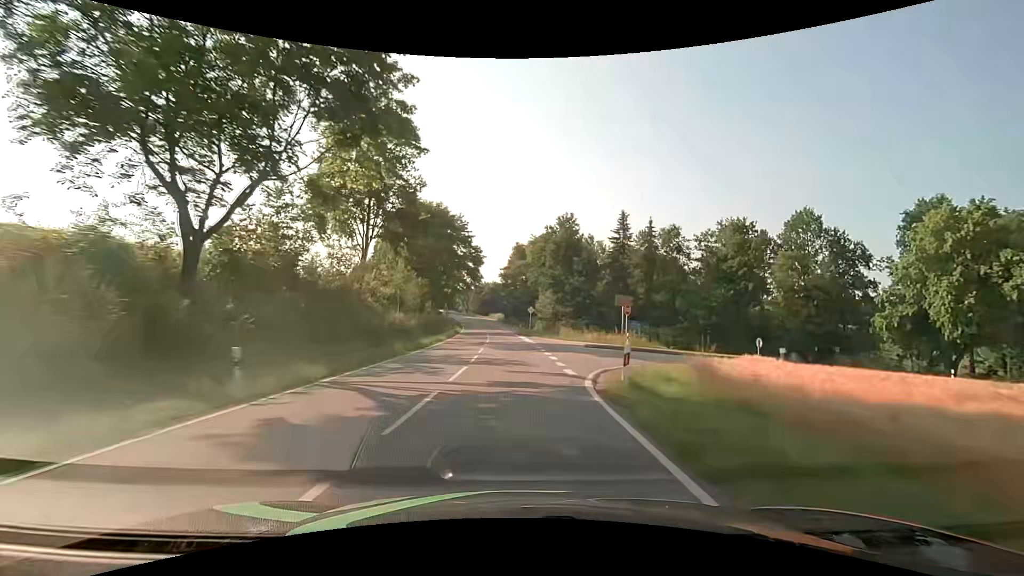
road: secondary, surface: asphalt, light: Day
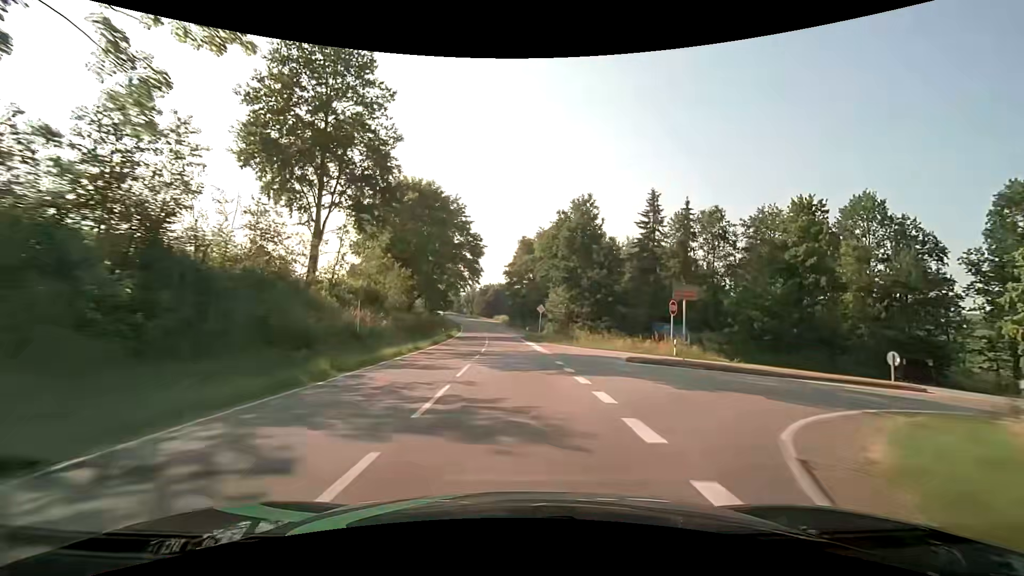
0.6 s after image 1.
(-0.1, +10.8) m; -1°
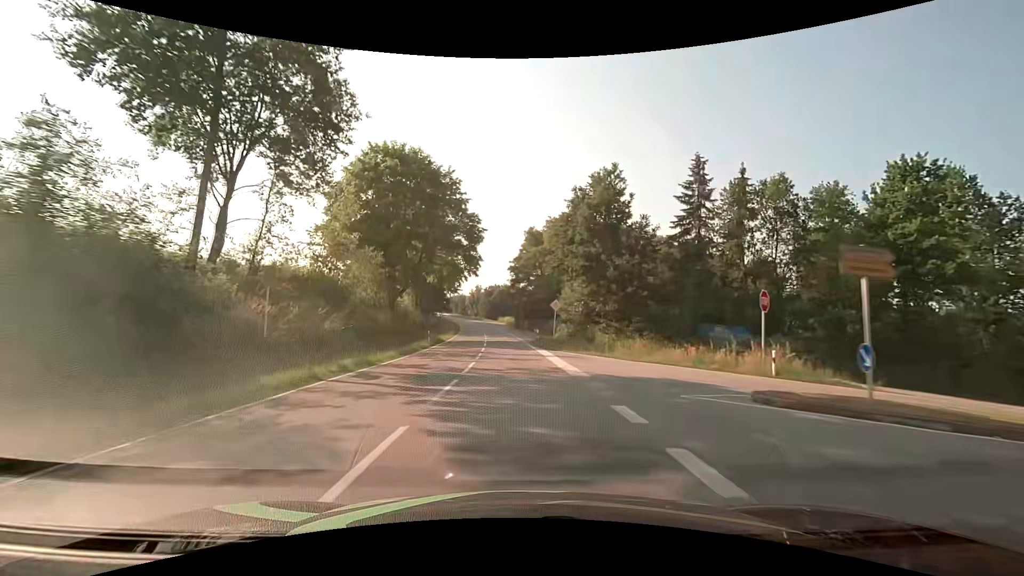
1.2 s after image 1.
(-0.1, +10.8) m; -1°
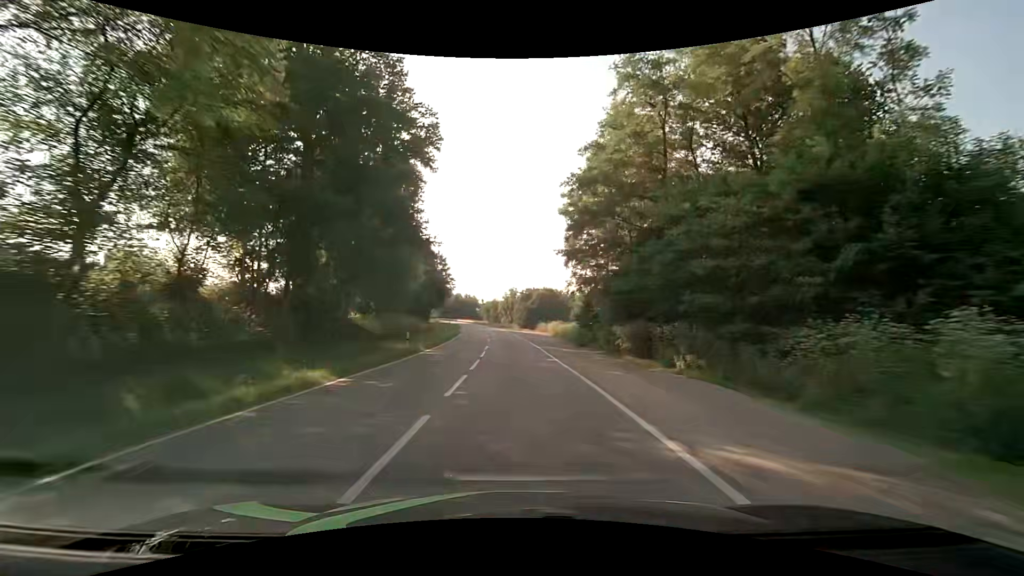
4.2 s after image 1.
(-1.8, +53.5) m; -5°
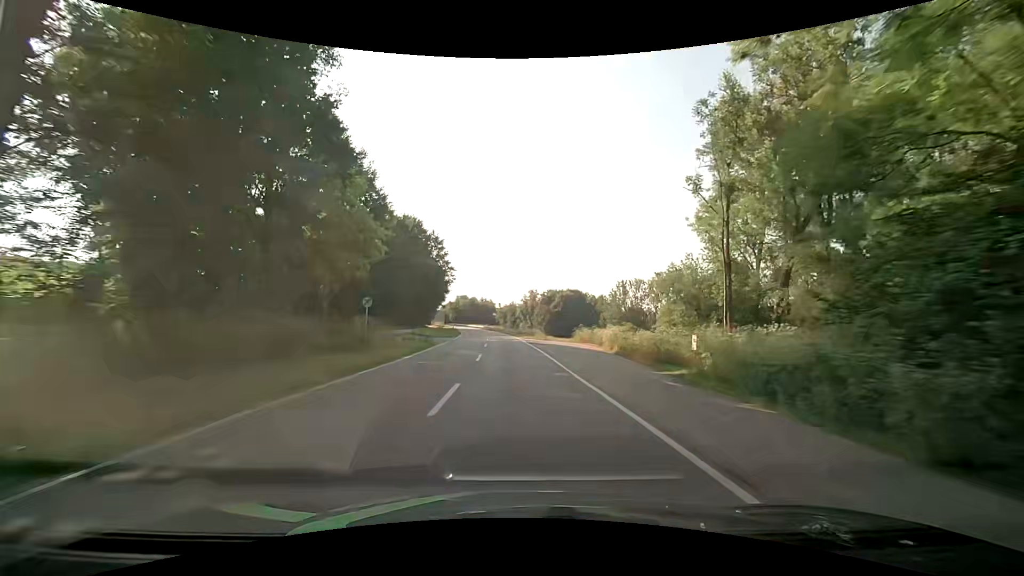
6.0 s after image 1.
(-0.5, +31.9) m; -2°
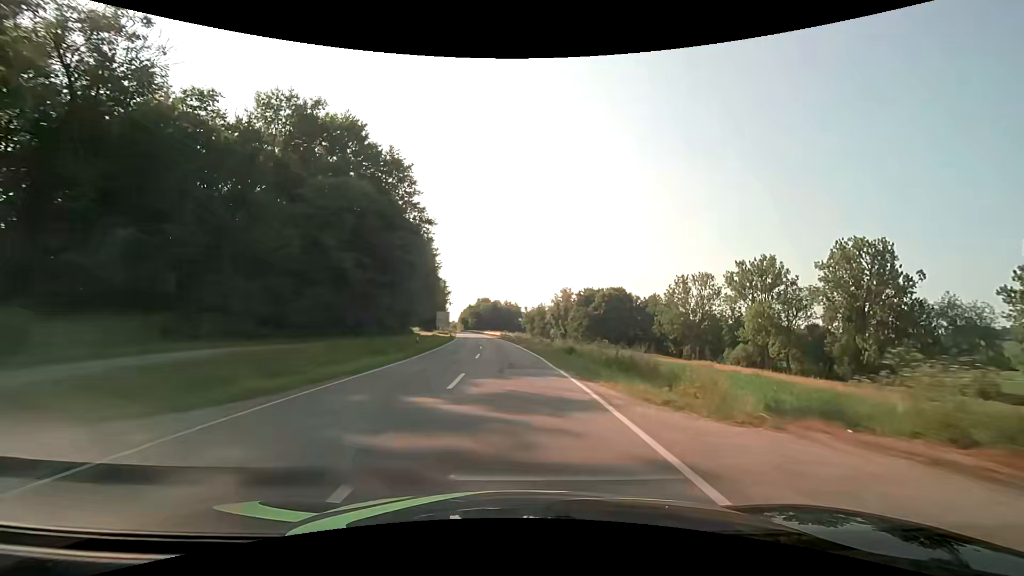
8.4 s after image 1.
(-1.0, +43.9) m; -3°
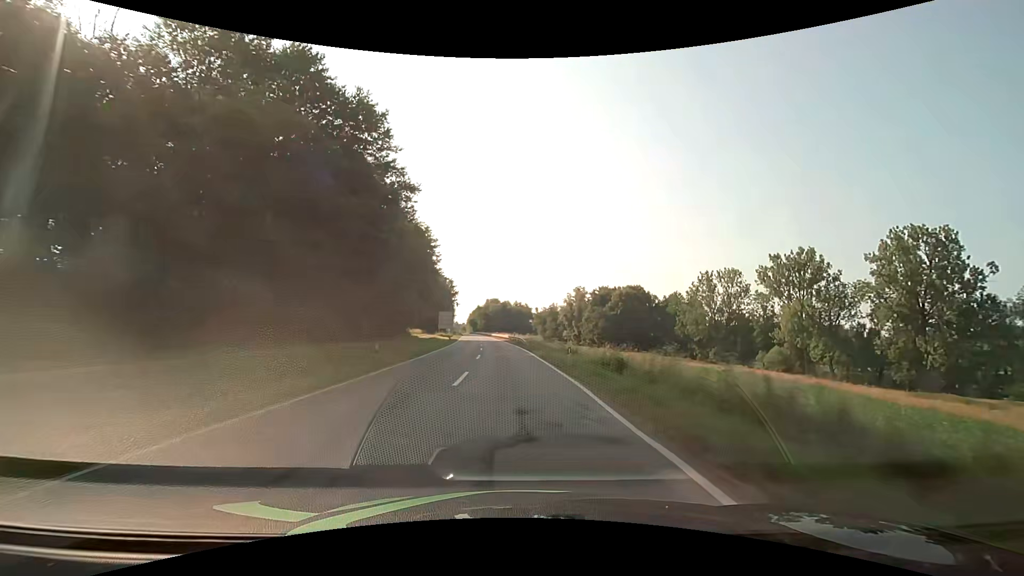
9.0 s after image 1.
(-0.1, +11.6) m; -1°
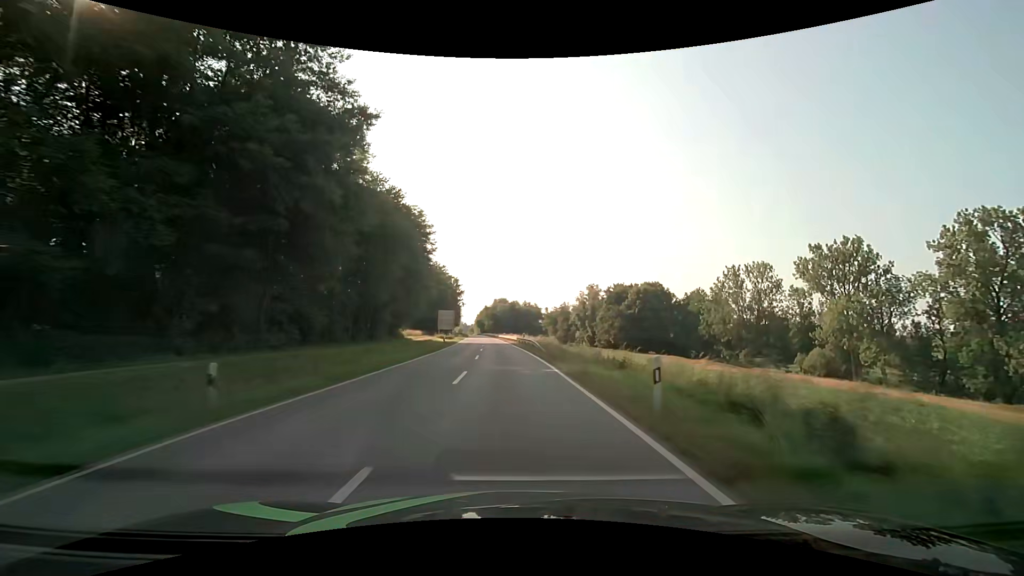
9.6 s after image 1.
(-0.1, +11.9) m; -1°
(0, +10) (0, +20) (-1, +30) (-1, +40) (-2, +50) (-2, +60) (-3, +70) (-4, +80) (-5, +90) (-5, +100) m
